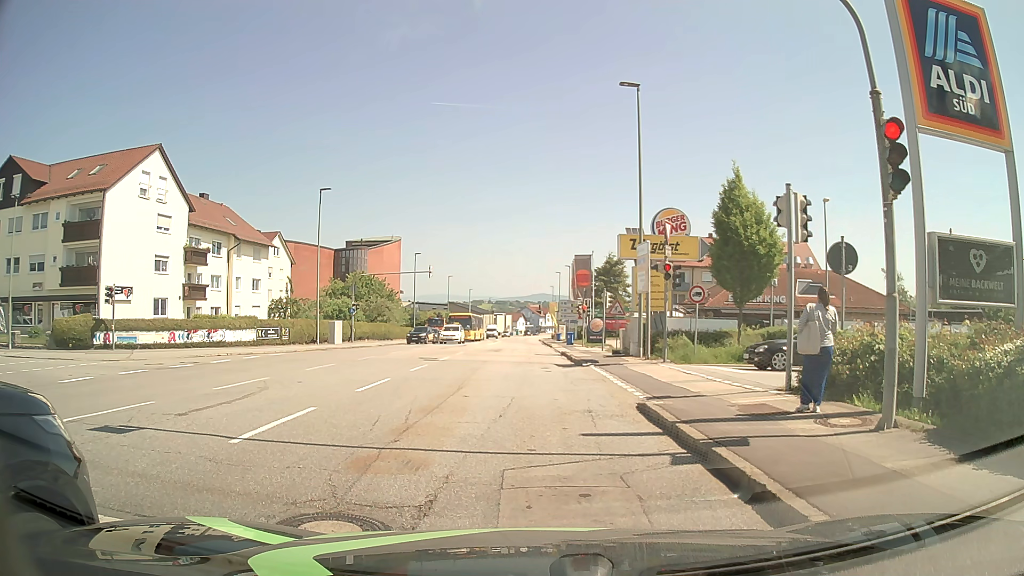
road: tertiary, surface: asphalt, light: Day
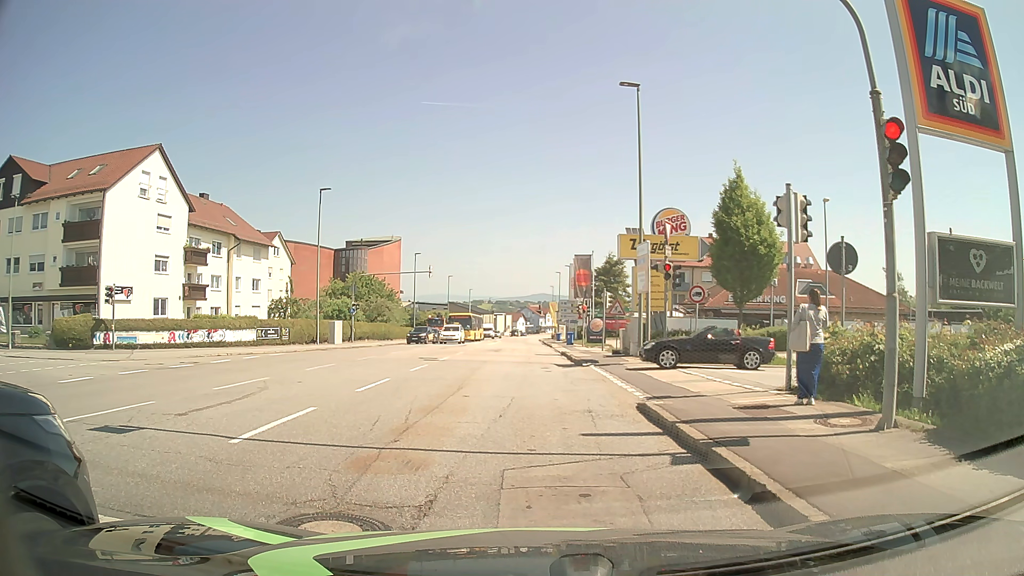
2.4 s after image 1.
(0.0, 0.0) m; 0°
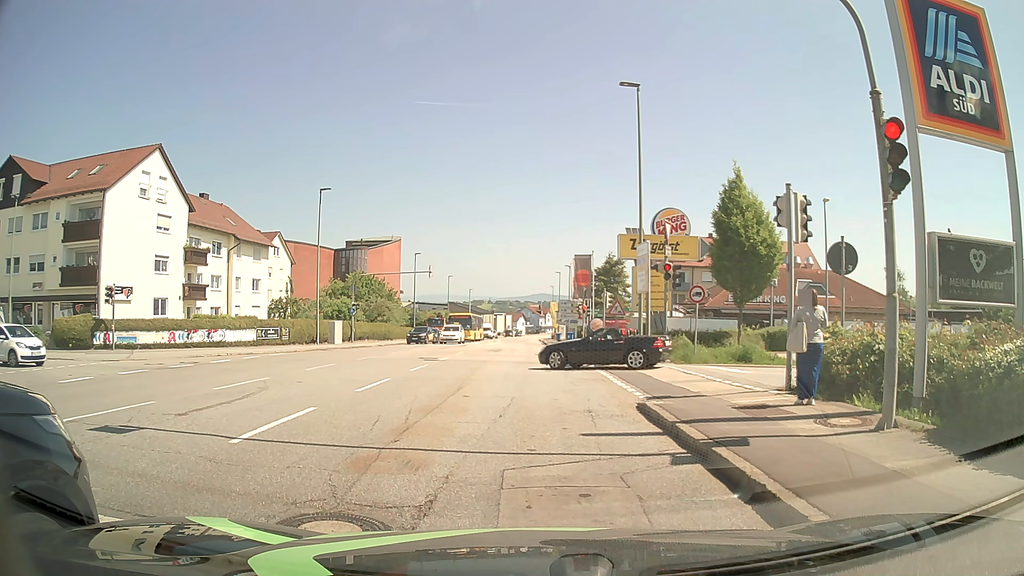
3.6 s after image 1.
(0.0, 0.0) m; 0°
(0, +10) (-1, +20) (-1, +30) (-1, +40) (-2, +50) (-2, +60) (-2, +70) (-3, +80) (-3, +90) (-4, +100) m
